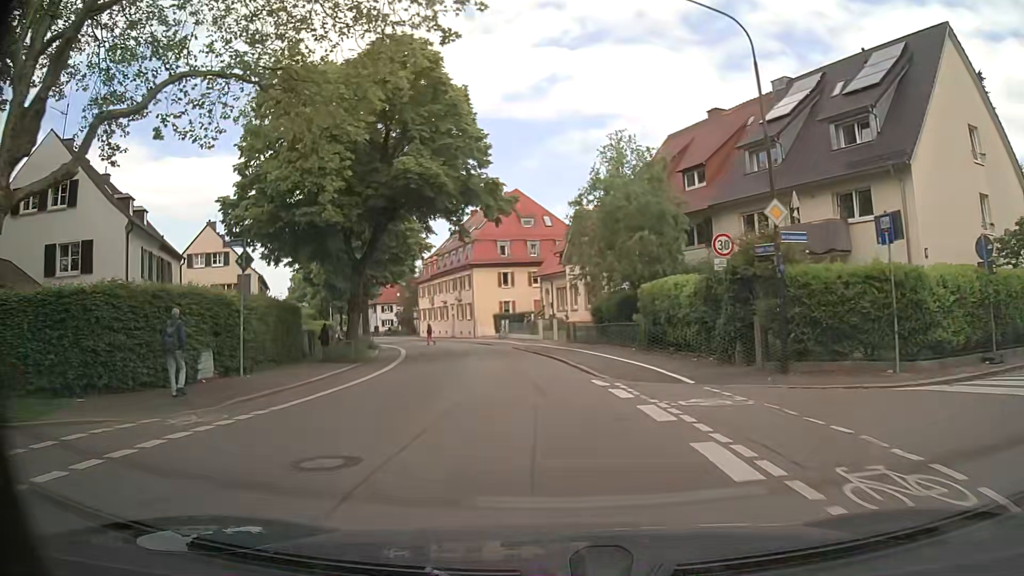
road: tertiary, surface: asphalt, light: Day
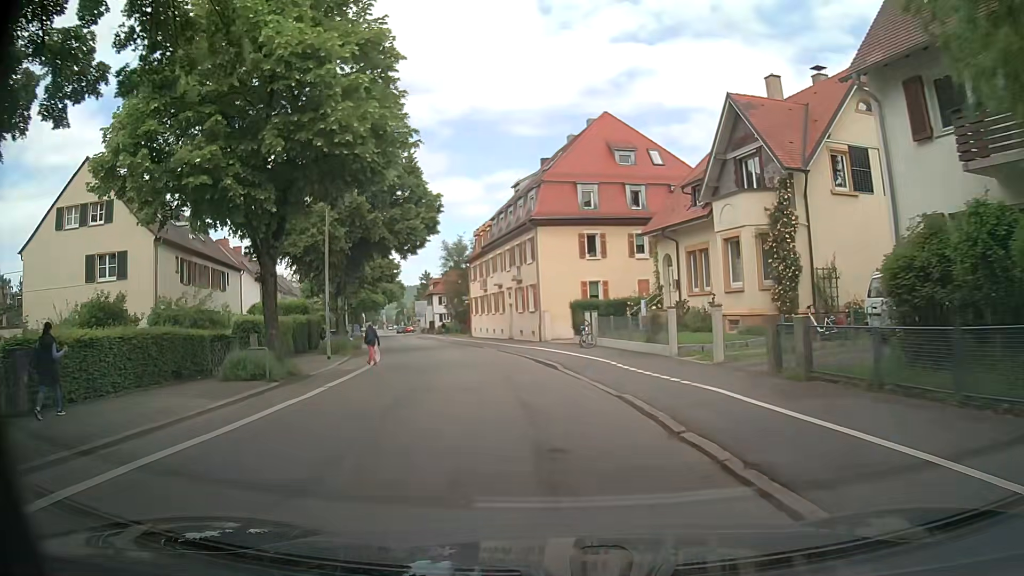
(-1.7, +25.7) m; -7°
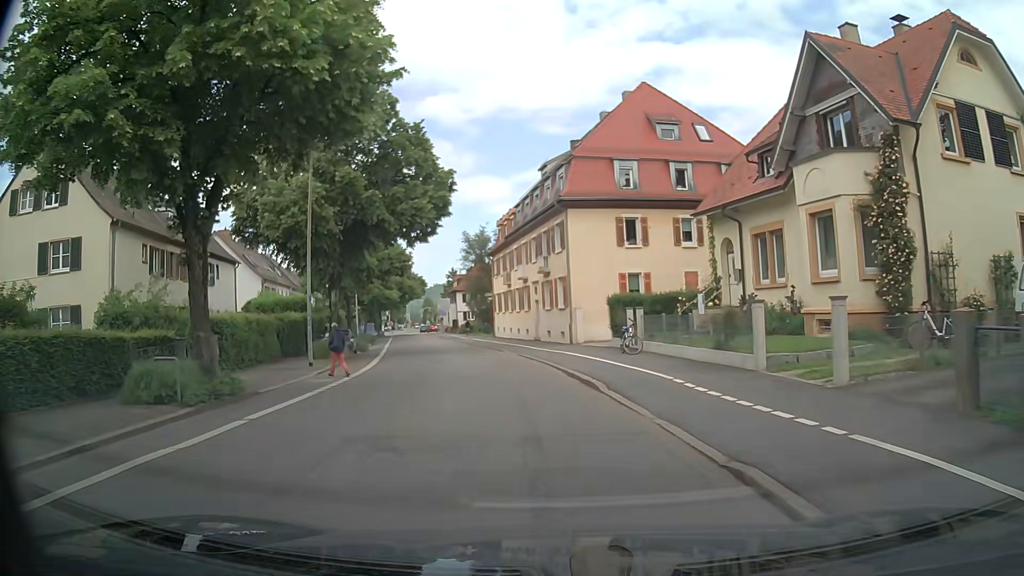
(-0.1, +5.9) m; -3°
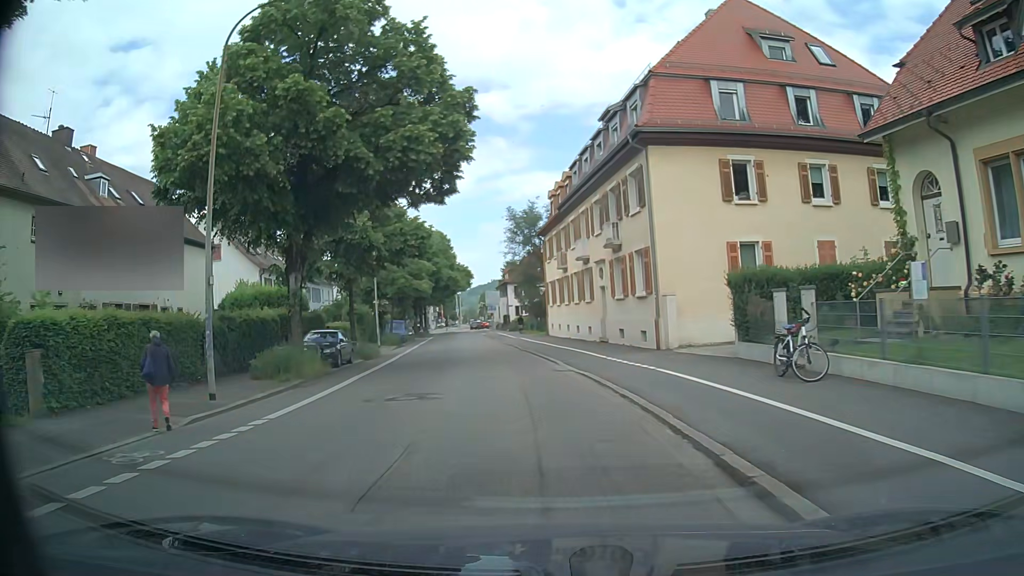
(-0.3, +11.4) m; -4°
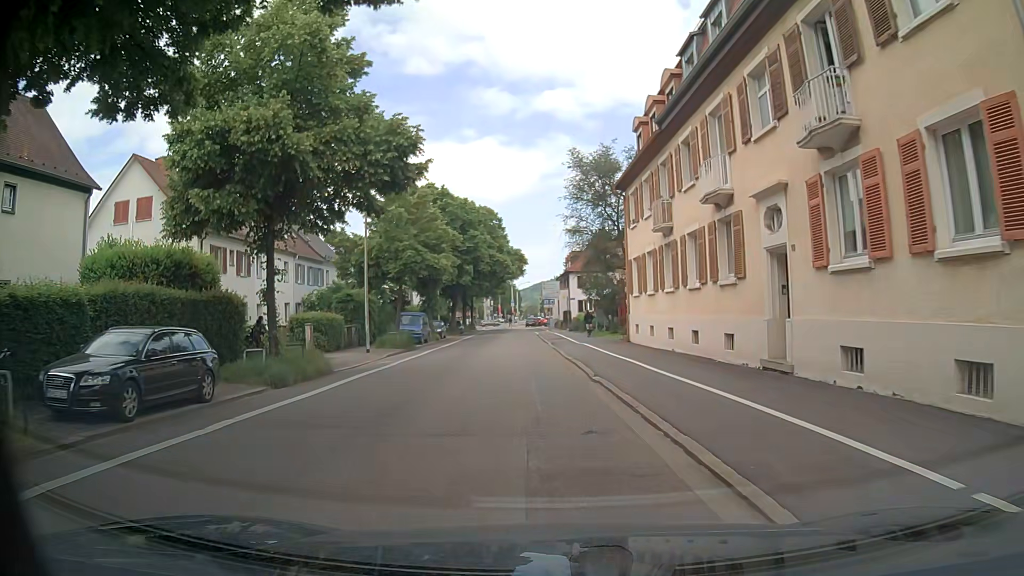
(-1.0, +16.7) m; -6°
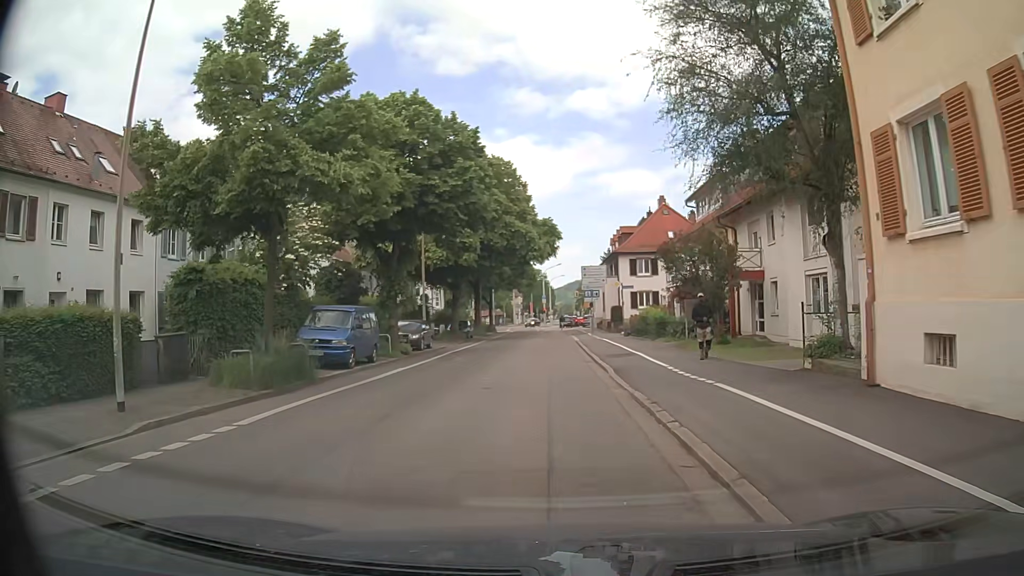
(-0.7, +21.1) m; -3°
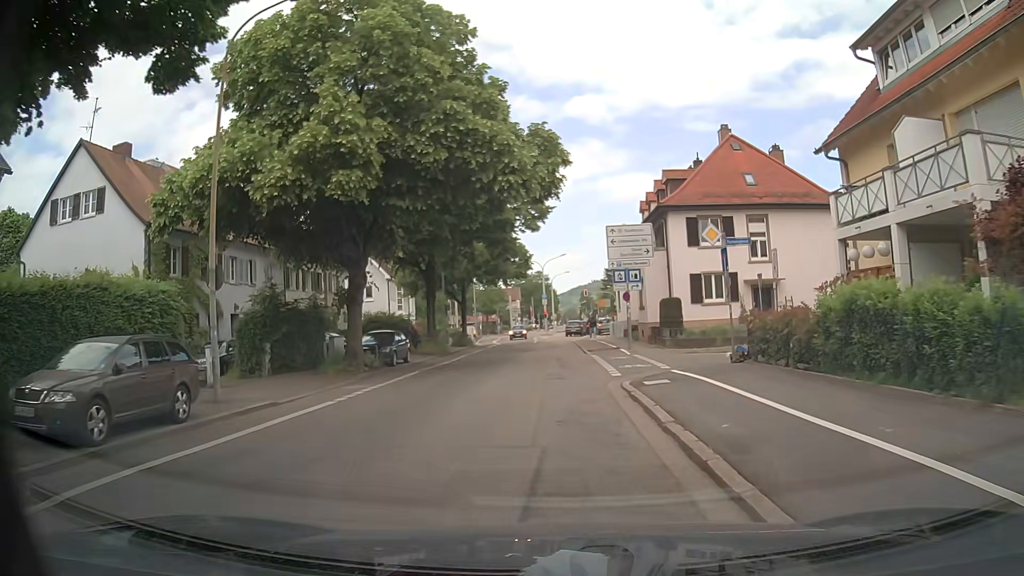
(+0.4, +24.7) m; +1°
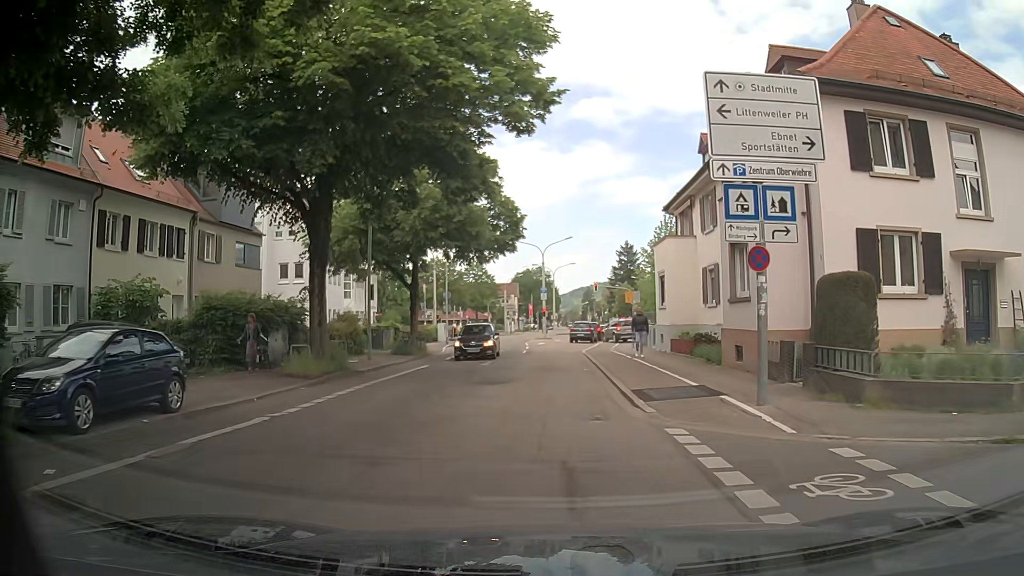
(-0.1, +18.8) m; -1°
